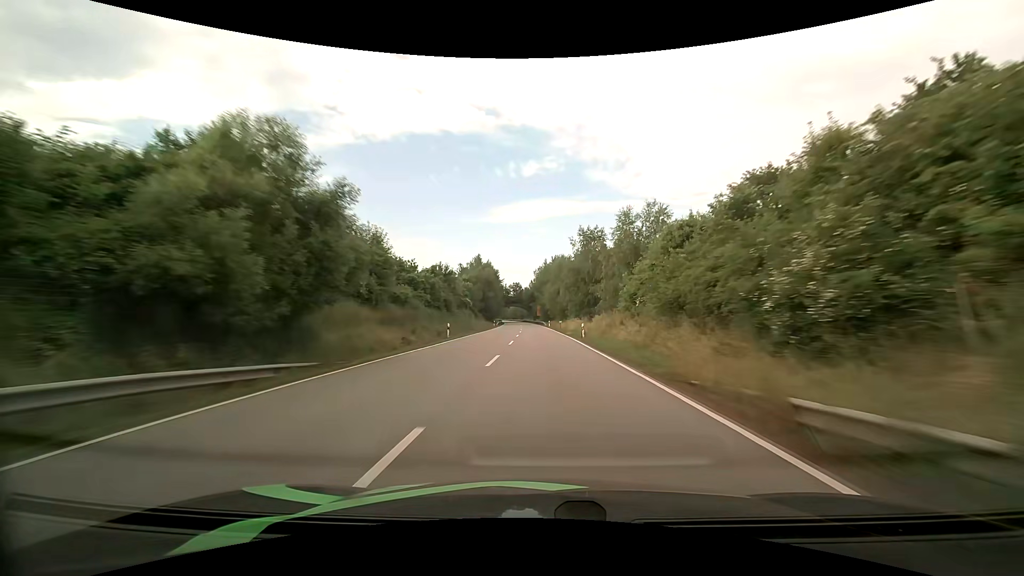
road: primary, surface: asphalt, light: Day
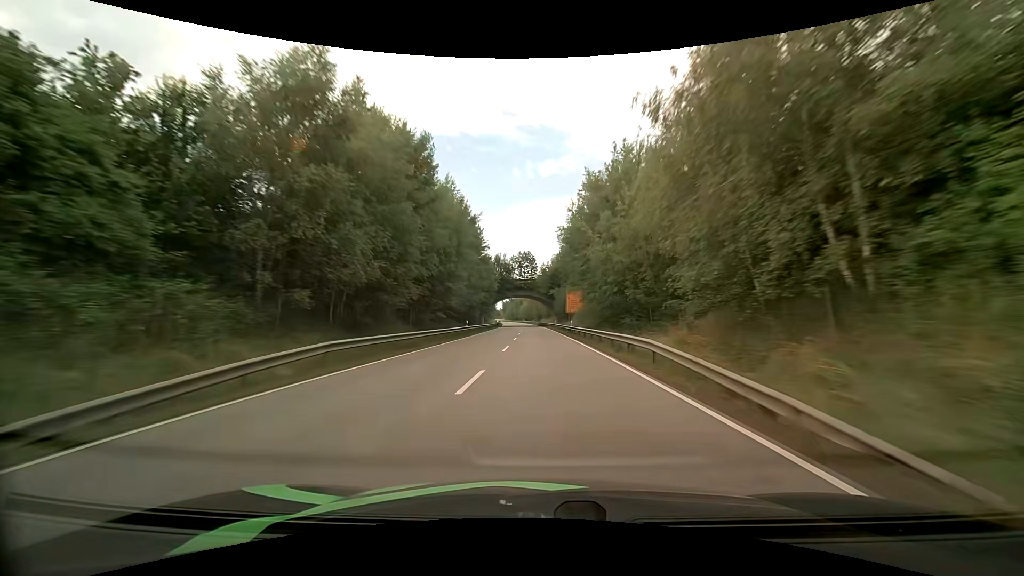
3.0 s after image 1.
(-1.6, +89.6) m; -3°
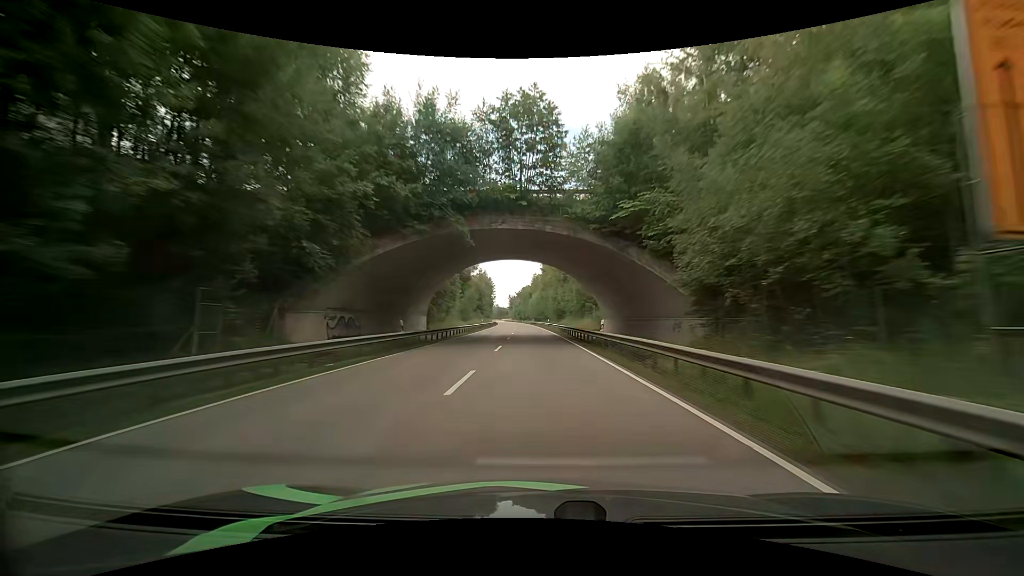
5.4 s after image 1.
(-0.6, +72.5) m; -1°
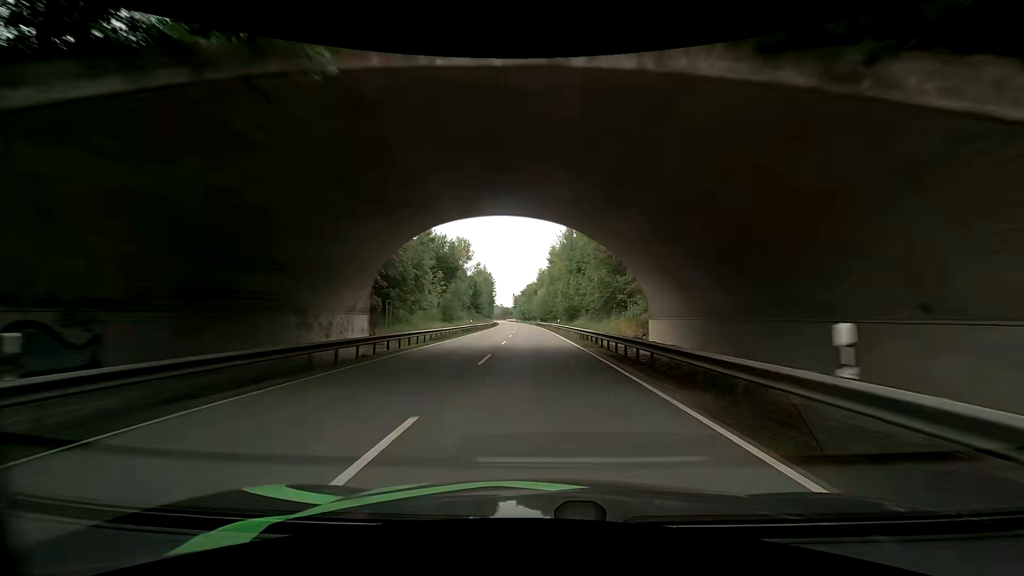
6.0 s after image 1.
(0.0, +18.2) m; 0°
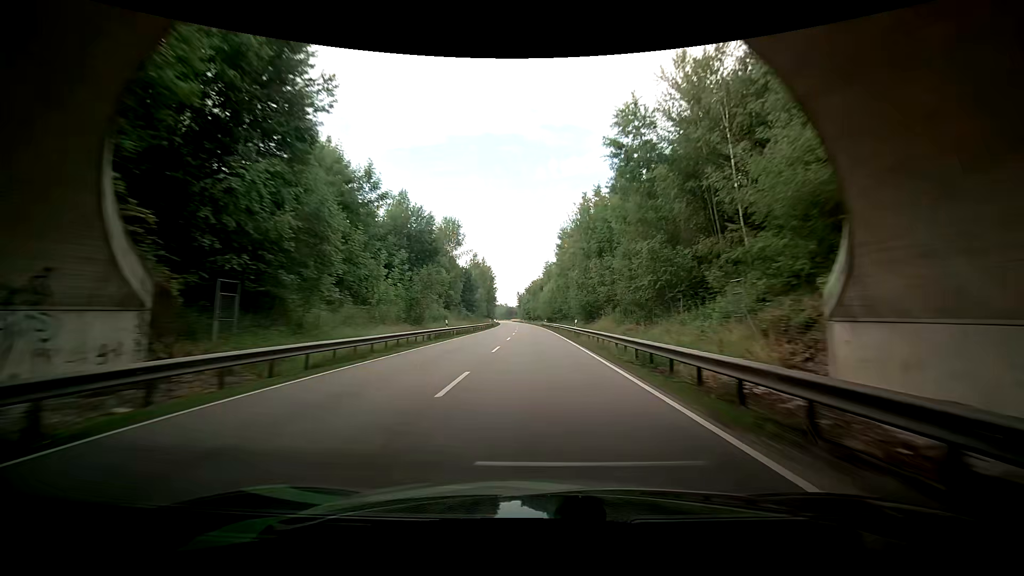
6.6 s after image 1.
(-0.1, +18.2) m; 0°
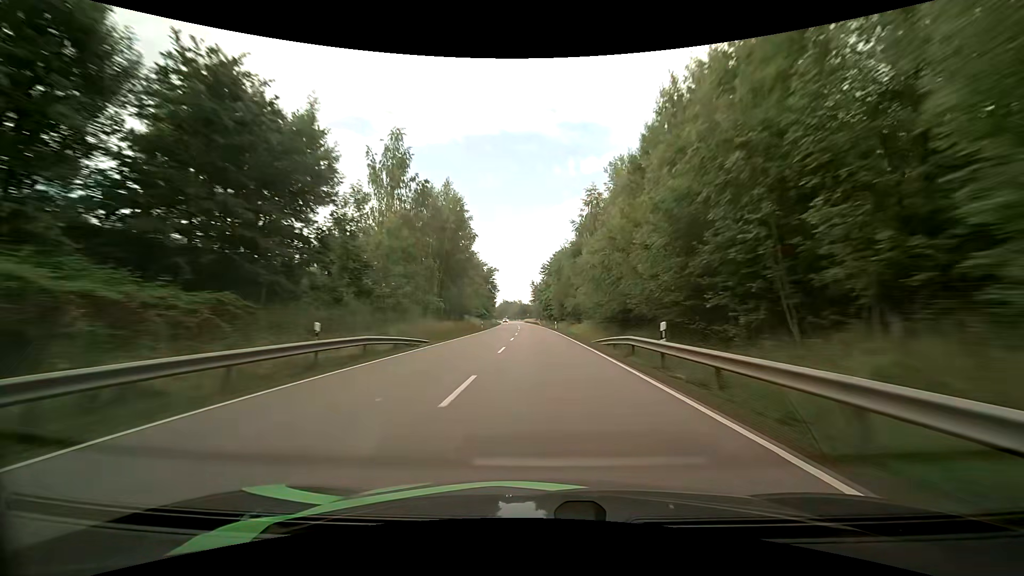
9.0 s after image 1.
(-2.2, +72.9) m; -3°
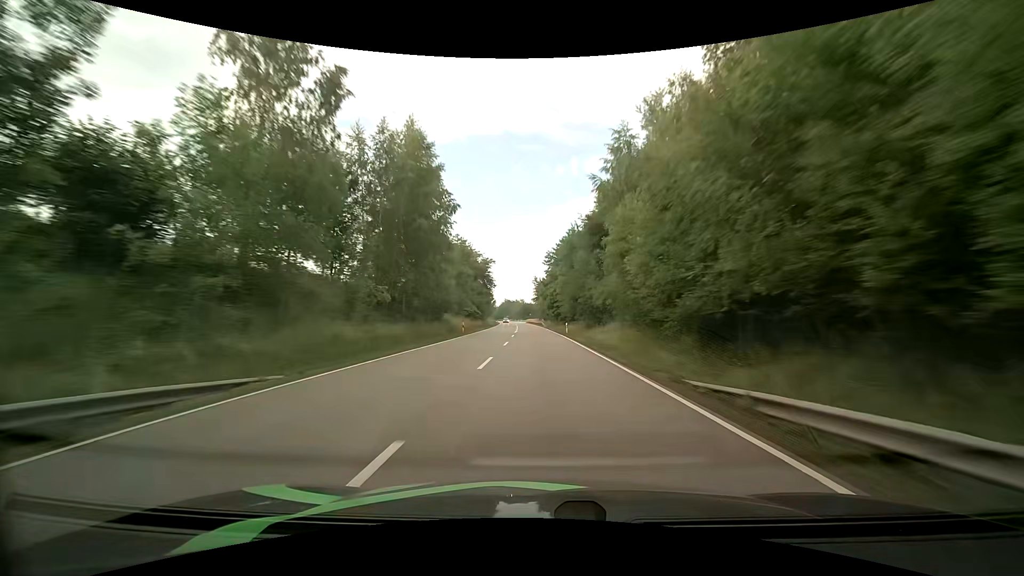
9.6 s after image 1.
(0.0, +18.3) m; 0°
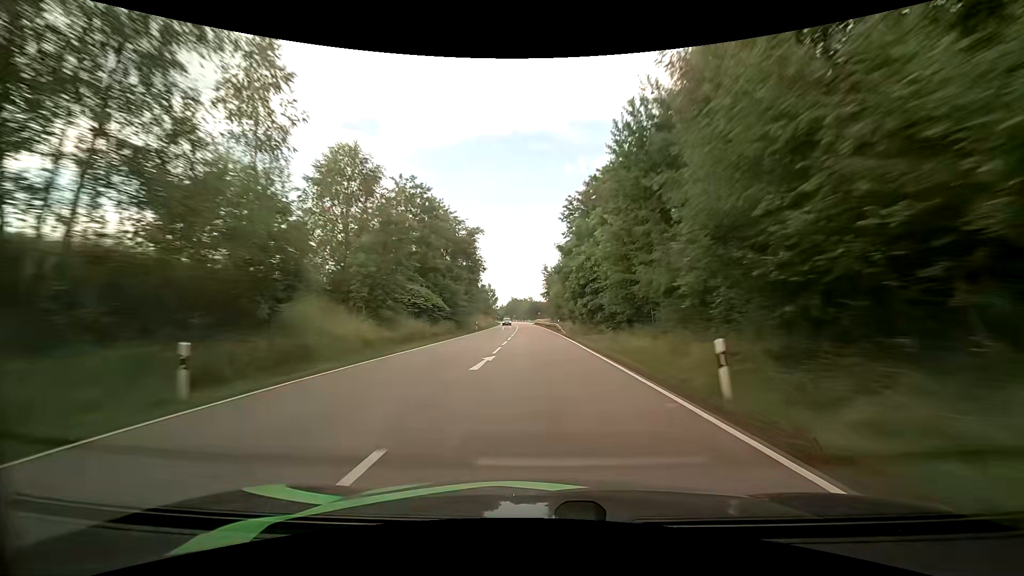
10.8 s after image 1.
(-0.2, +36.5) m; -1°
(0, +10) (0, +20) (0, +30) (0, +40) (-1, +50) (-1, +60) (-1, +70) (-2, +80) (-2, +90) (-3, +100) m
